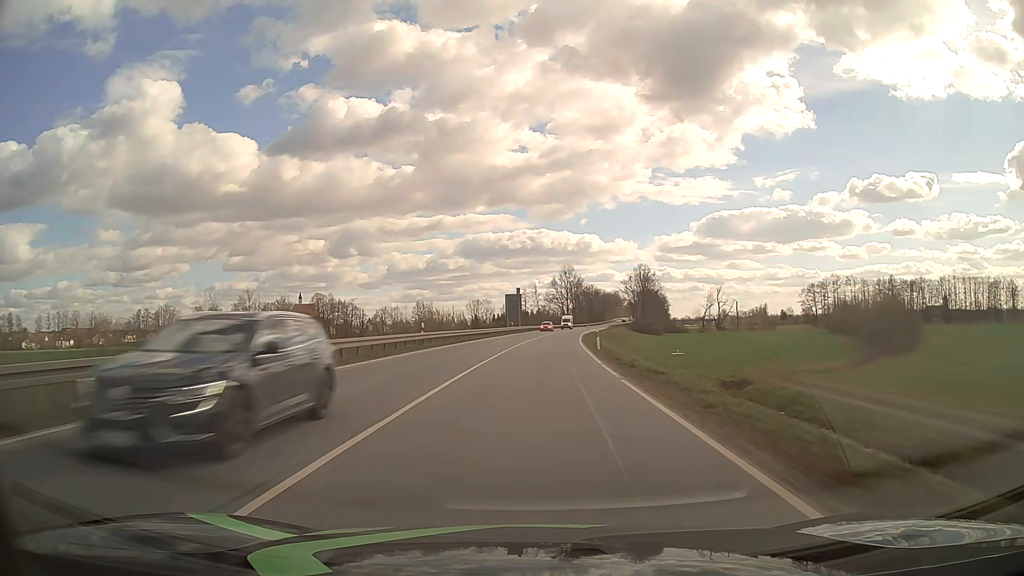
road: primary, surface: asphalt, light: Day
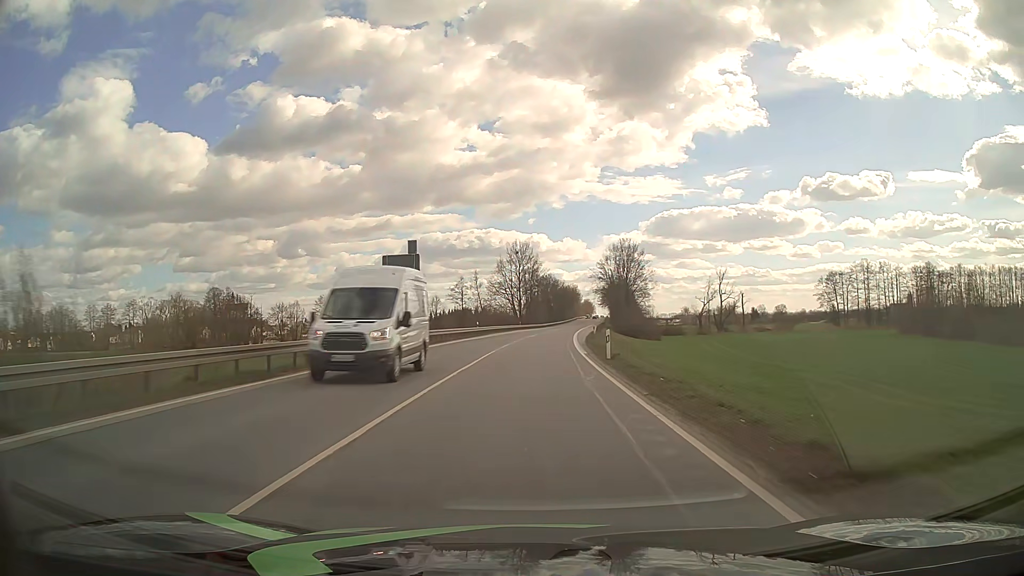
(+2.1, +59.6) m; +4°
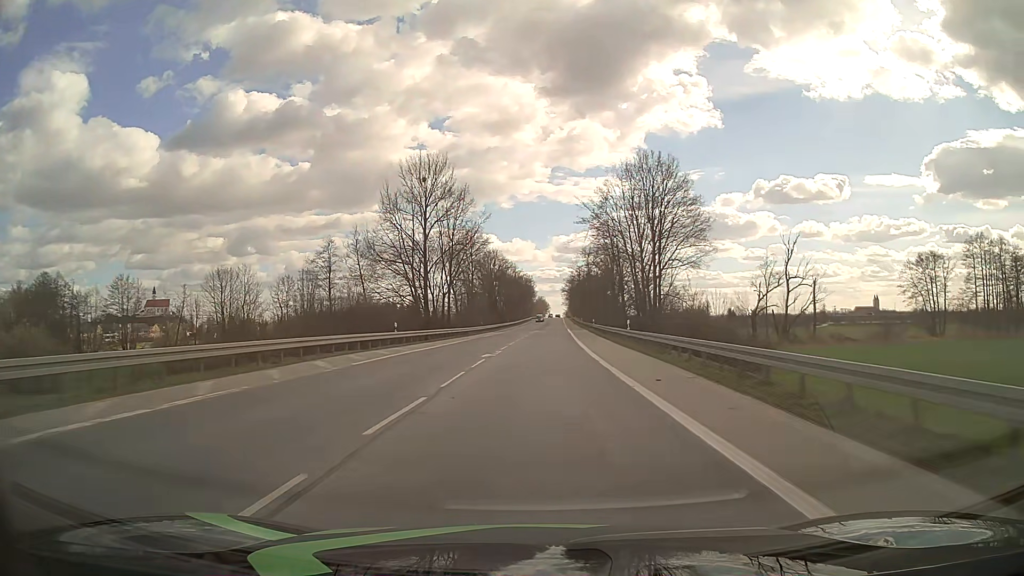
(+2.8, +77.0) m; +4°
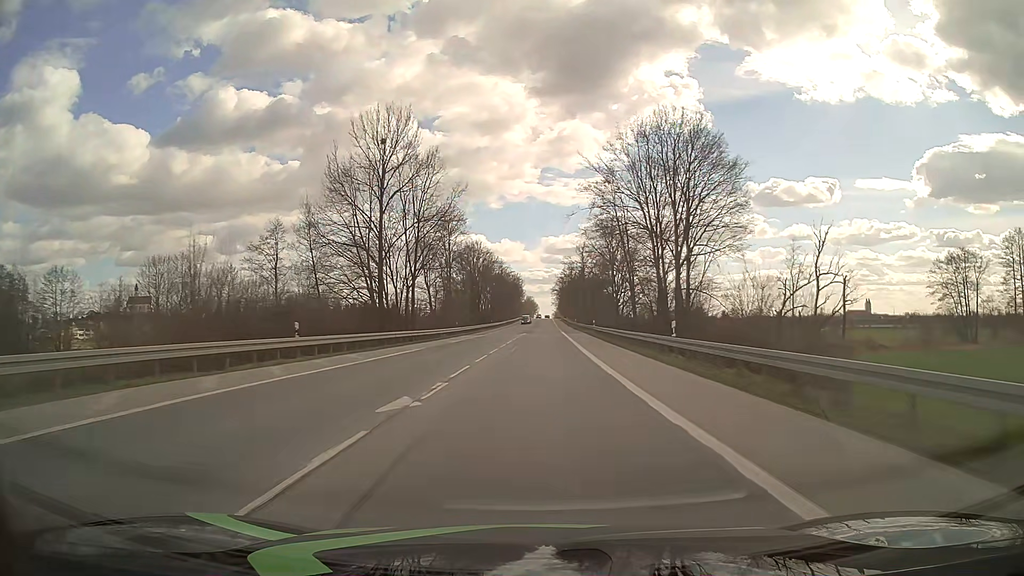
(+0.2, +15.7) m; +1°
